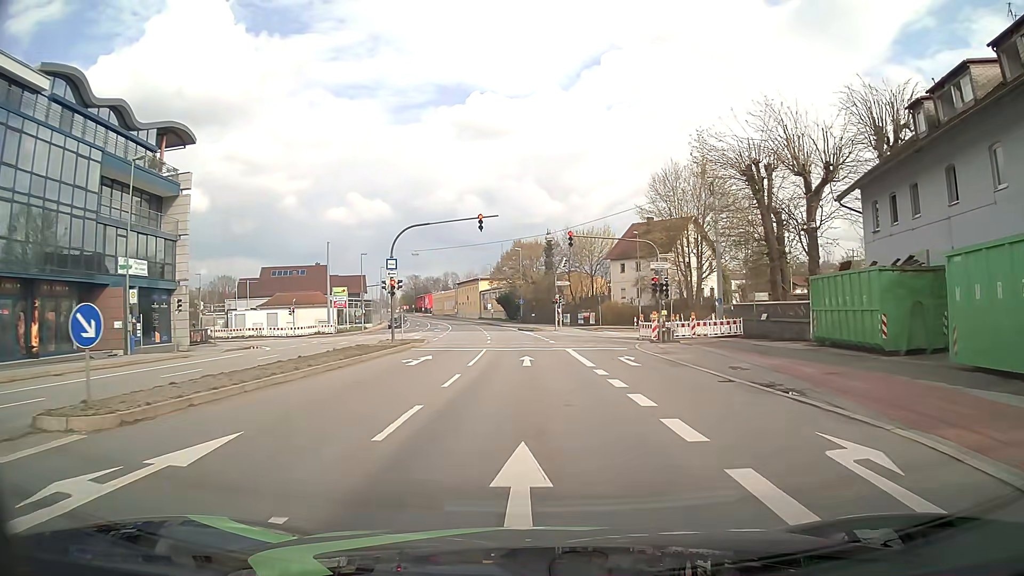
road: primary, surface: asphalt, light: Day
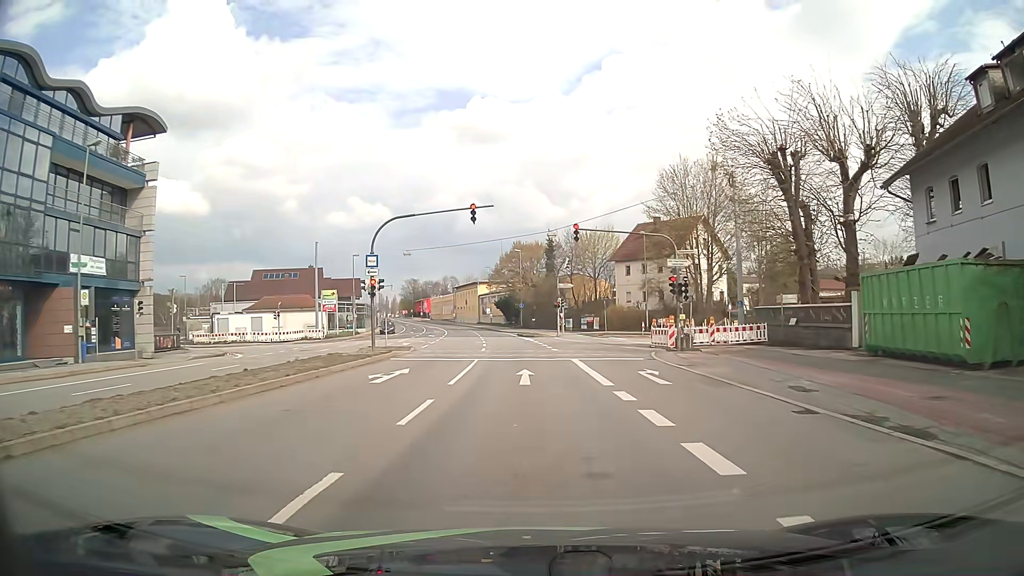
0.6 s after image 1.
(-0.1, +4.4) m; 0°
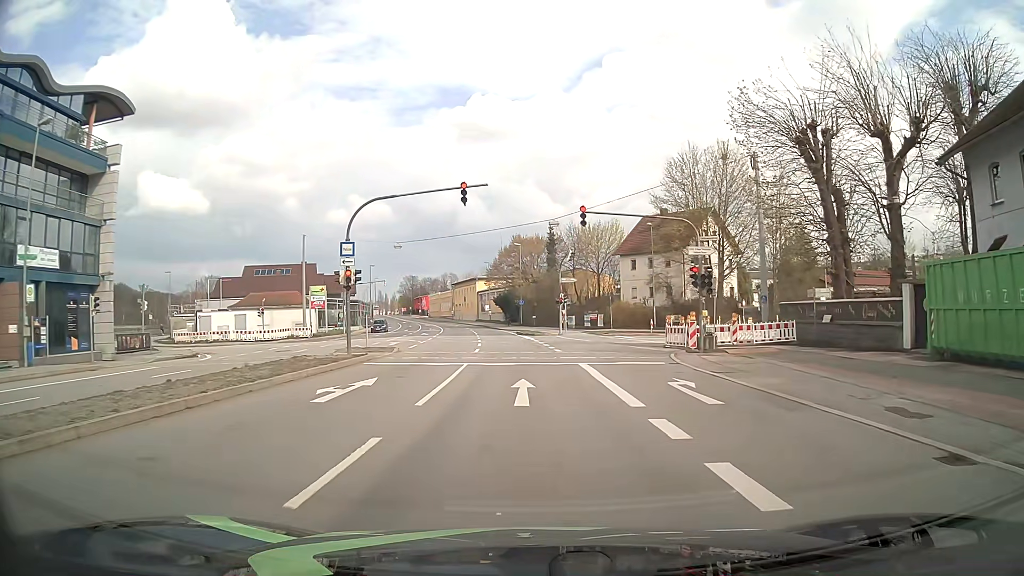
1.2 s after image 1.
(0.0, +4.1) m; 0°
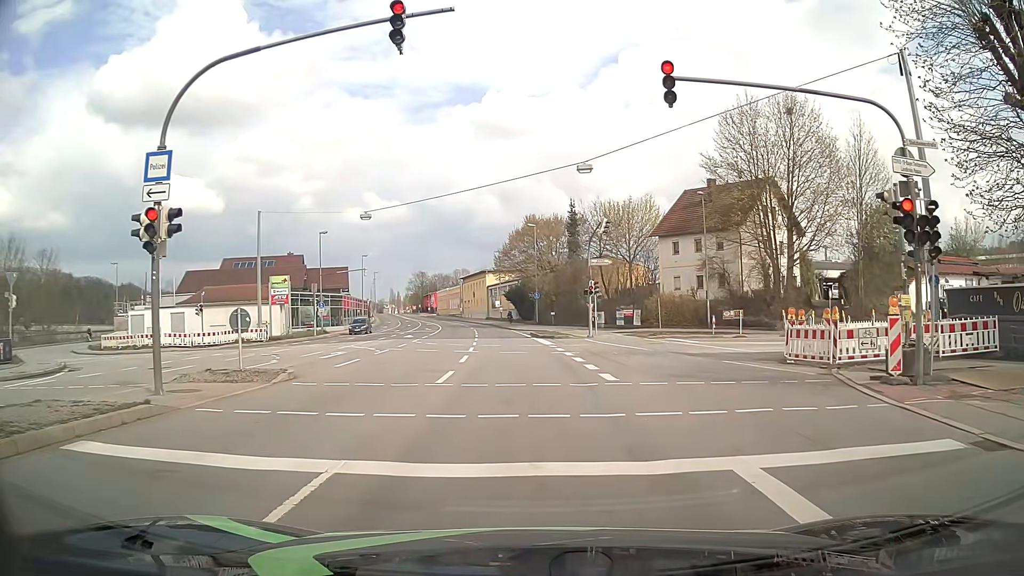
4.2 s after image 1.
(-0.1, +14.6) m; -1°
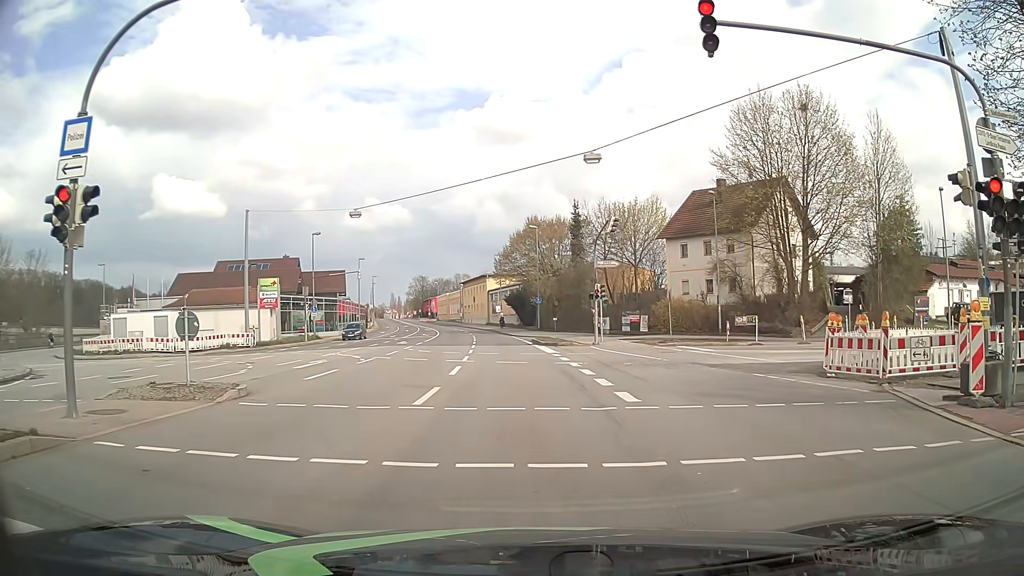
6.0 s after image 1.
(0.0, +2.5) m; 0°
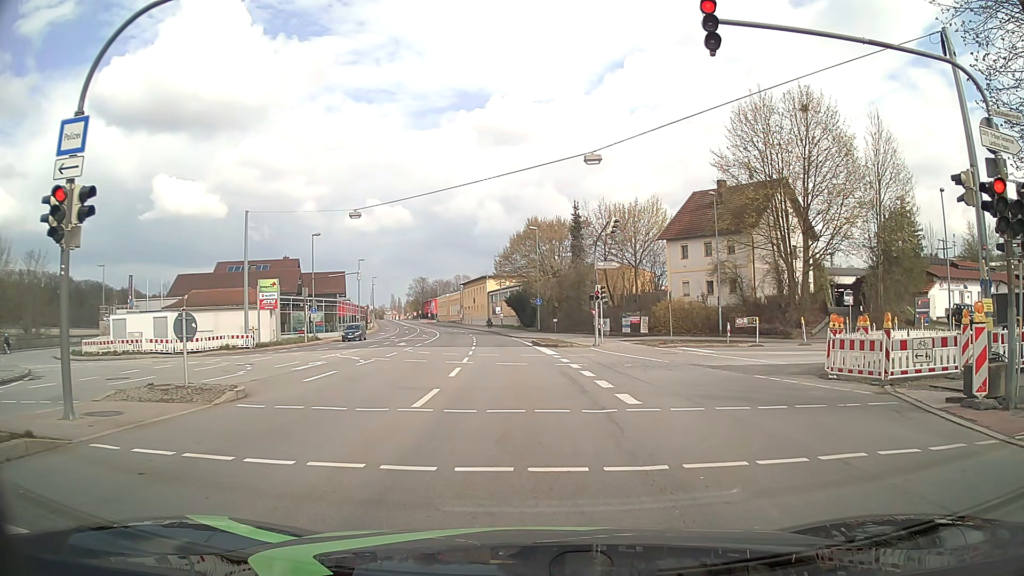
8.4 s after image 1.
(0.0, +0.2) m; 0°
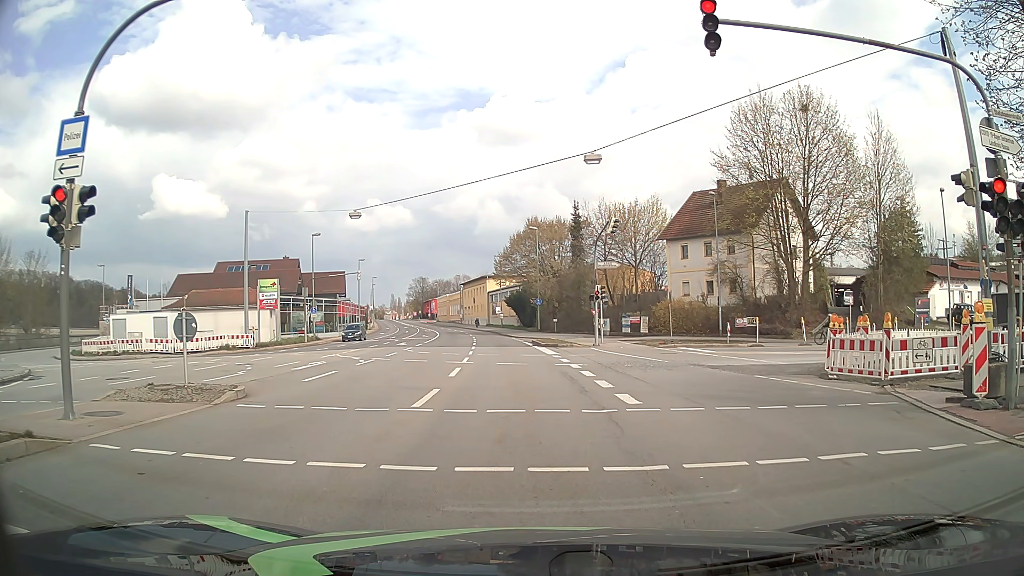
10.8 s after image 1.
(0.0, 0.0) m; 0°
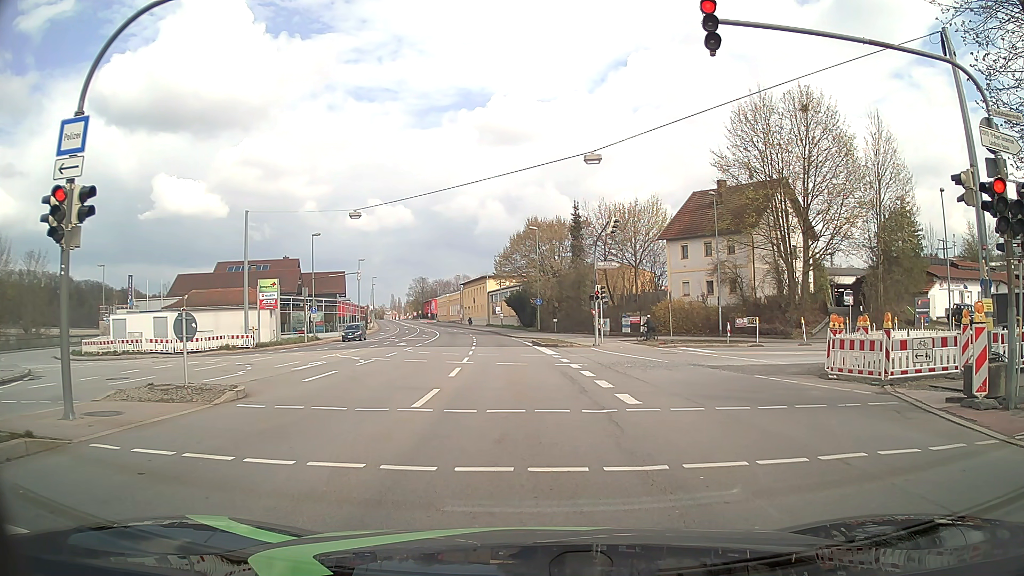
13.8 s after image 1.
(0.0, 0.0) m; 0°
(0, +10) (-1, +20) (-1, +30) (-2, +40) (-3, +50) (-5, +60) (-6, +70) (-8, +80) (-10, +89) (-12, +99) m
